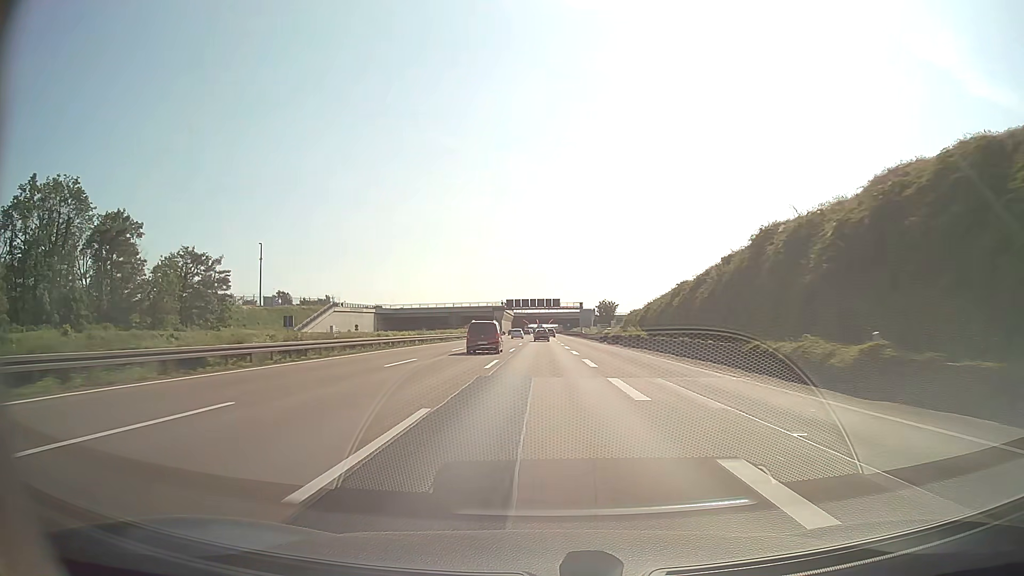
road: motorway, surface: asphalt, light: Day
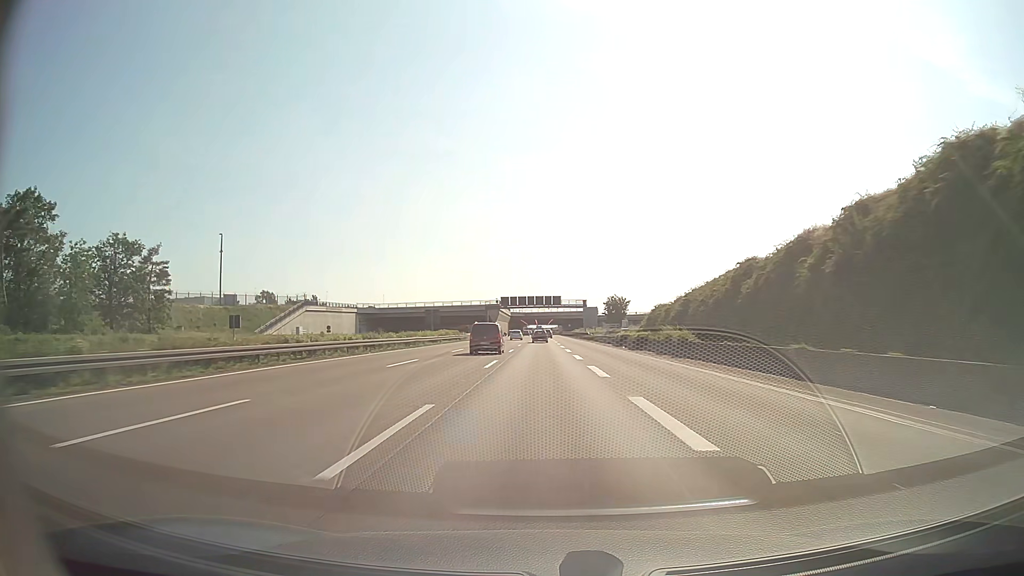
(0.0, +17.2) m; 0°
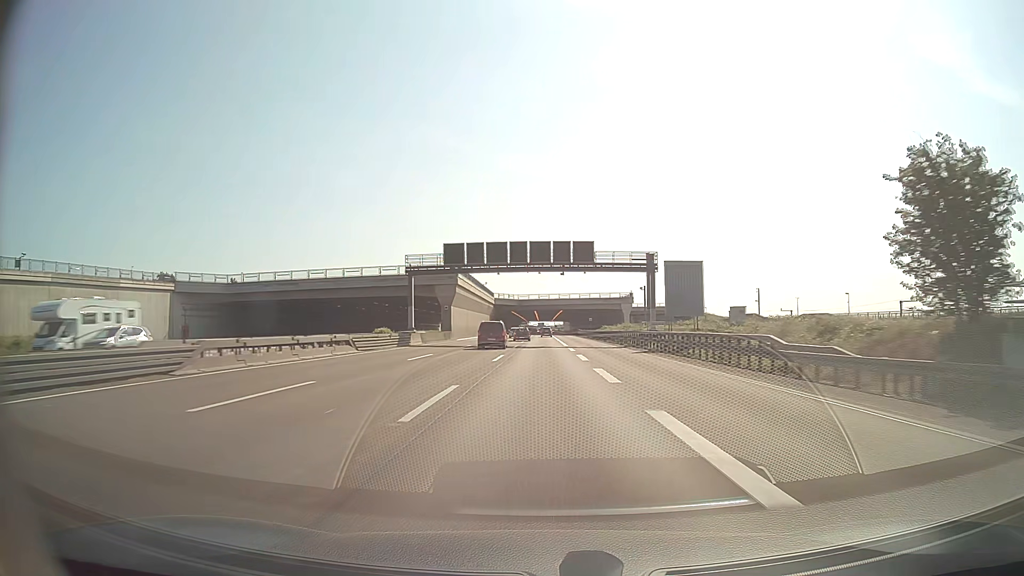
(-0.3, +86.4) m; 0°
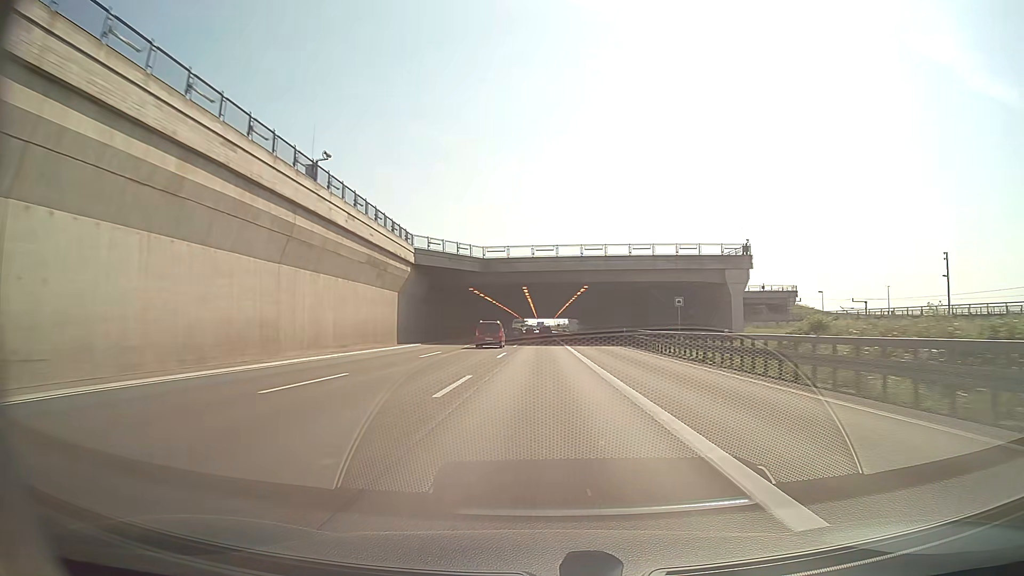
(-0.1, +86.8) m; 0°
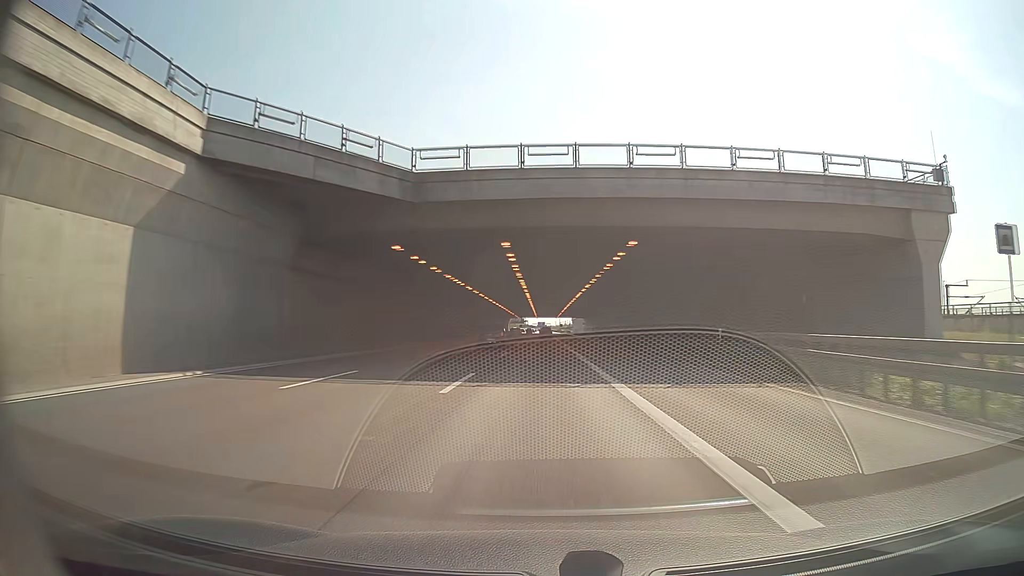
(0.0, +34.8) m; 0°
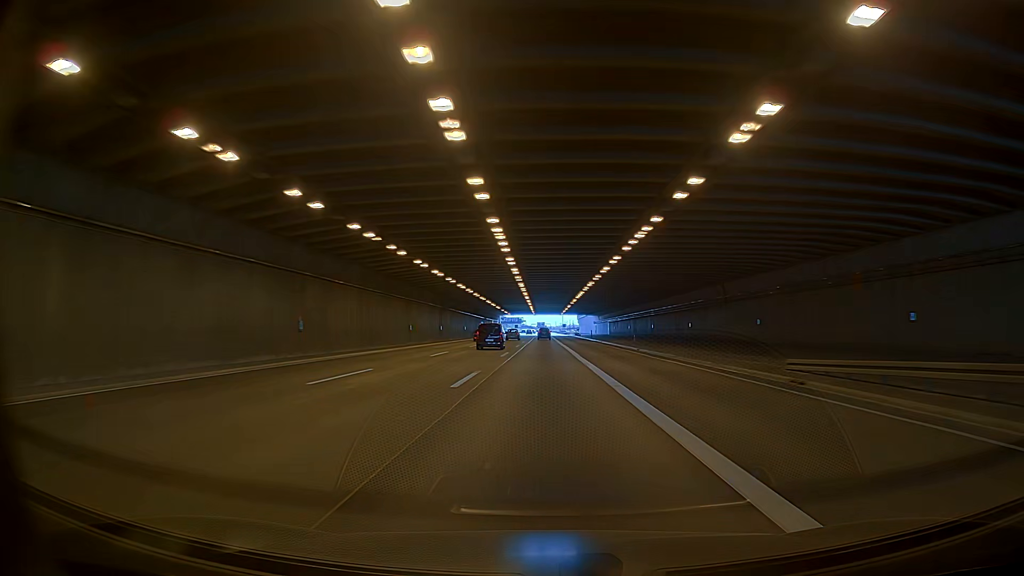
(0.0, +52.2) m; 0°
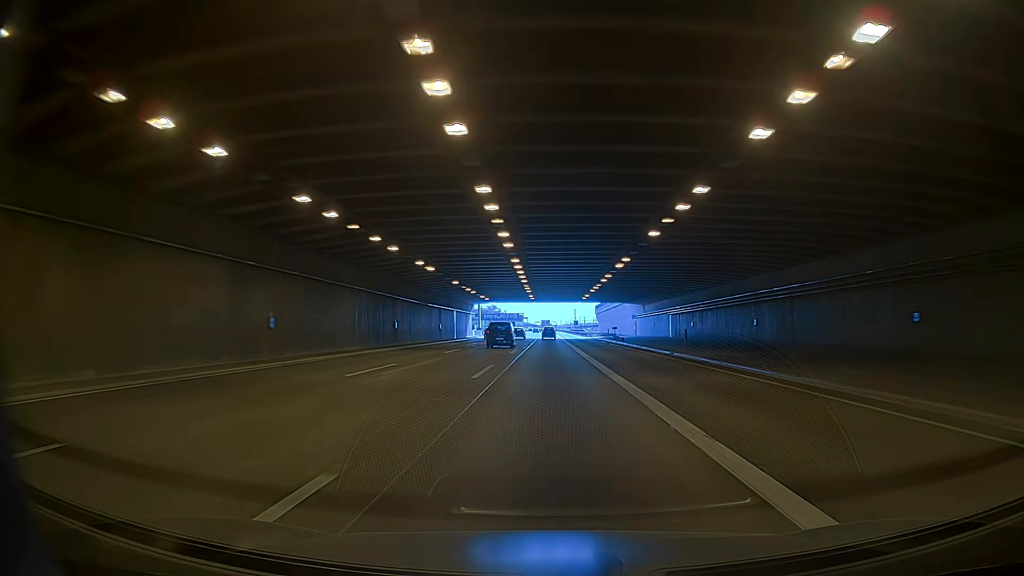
(-0.6, +69.7) m; -1°
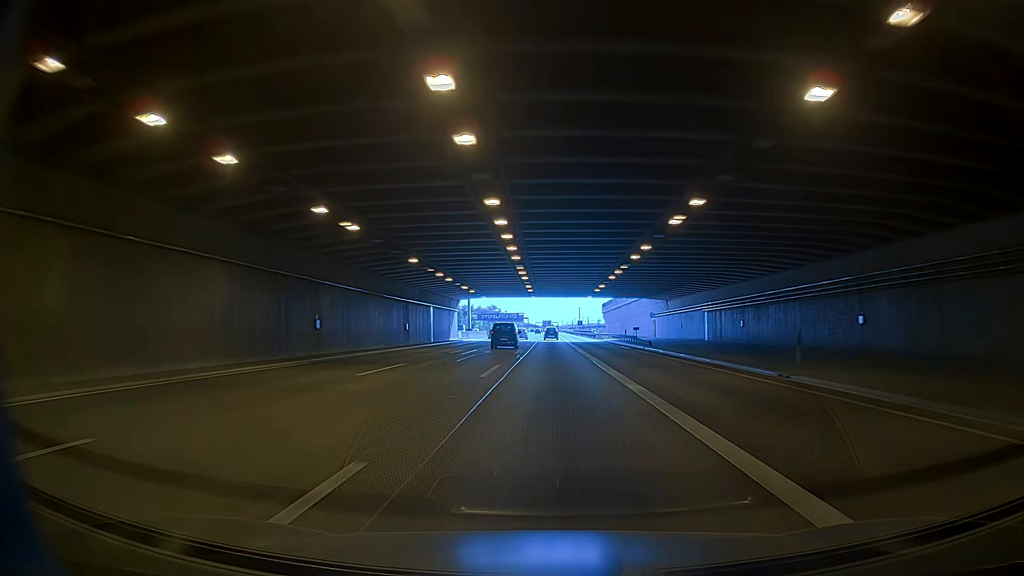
(-0.1, +17.4) m; -1°
(0, +10) (0, +20) (0, +30) (0, +40) (-1, +50) (-2, +60) (-3, +70) (-3, +80) (-3, +90) (-3, +100) m
